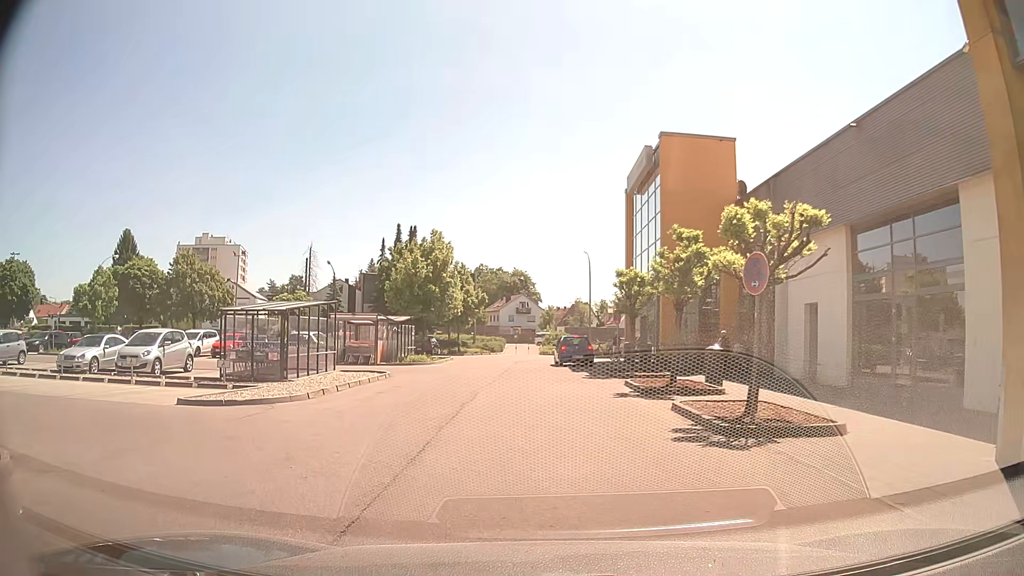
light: Day
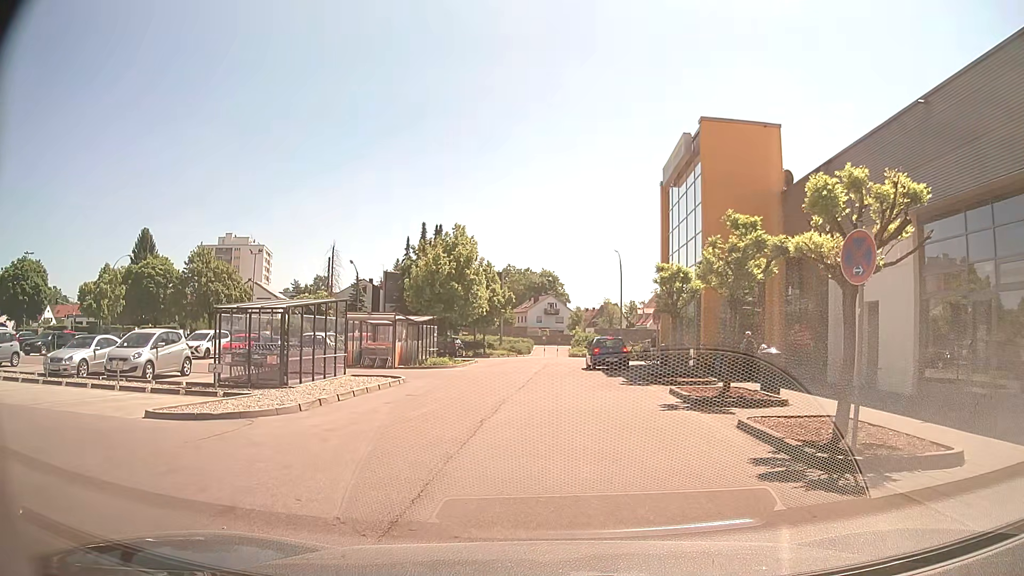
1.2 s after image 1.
(0.0, +2.3) m; -1°
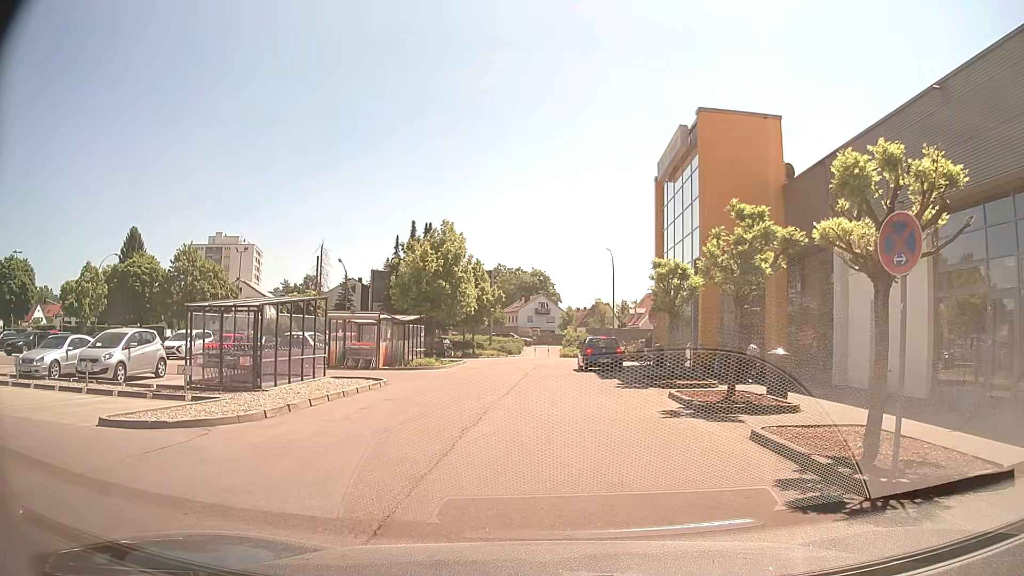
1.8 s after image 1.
(0.0, +1.2) m; +1°
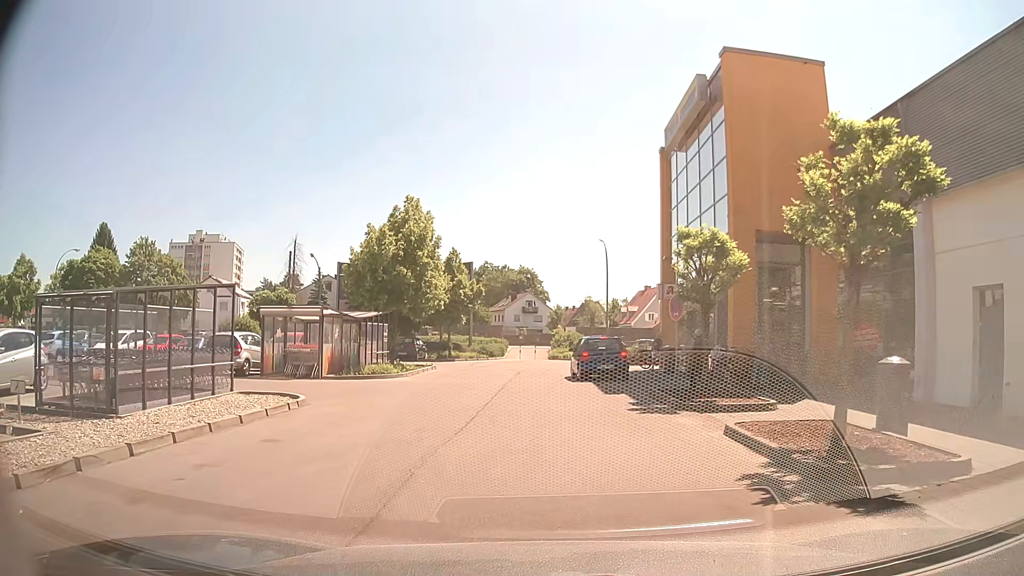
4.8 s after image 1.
(0.0, +5.9) m; 0°
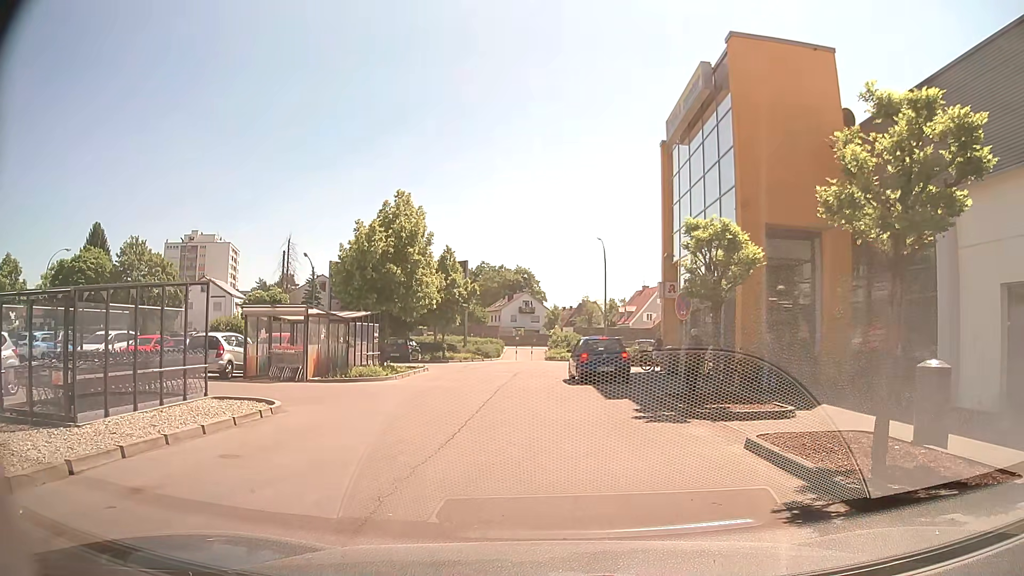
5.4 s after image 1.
(0.0, +1.2) m; 0°
